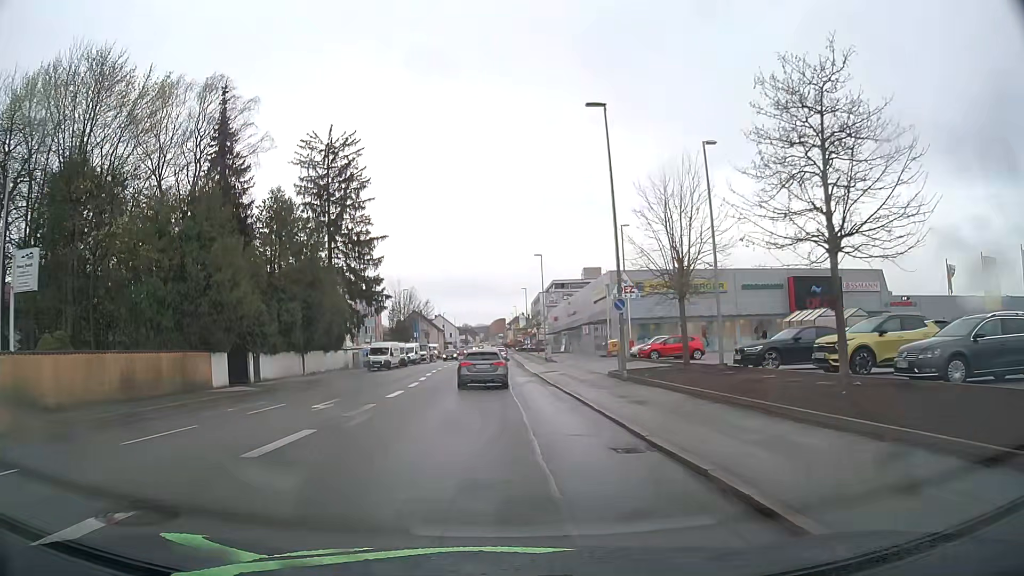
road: tertiary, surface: asphalt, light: Day
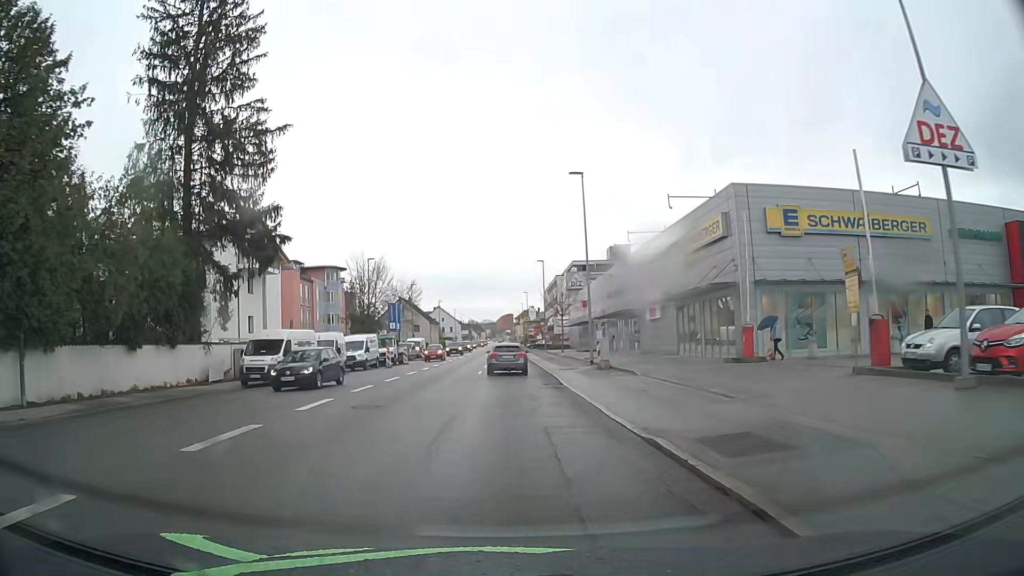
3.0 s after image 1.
(-0.1, +30.9) m; 0°
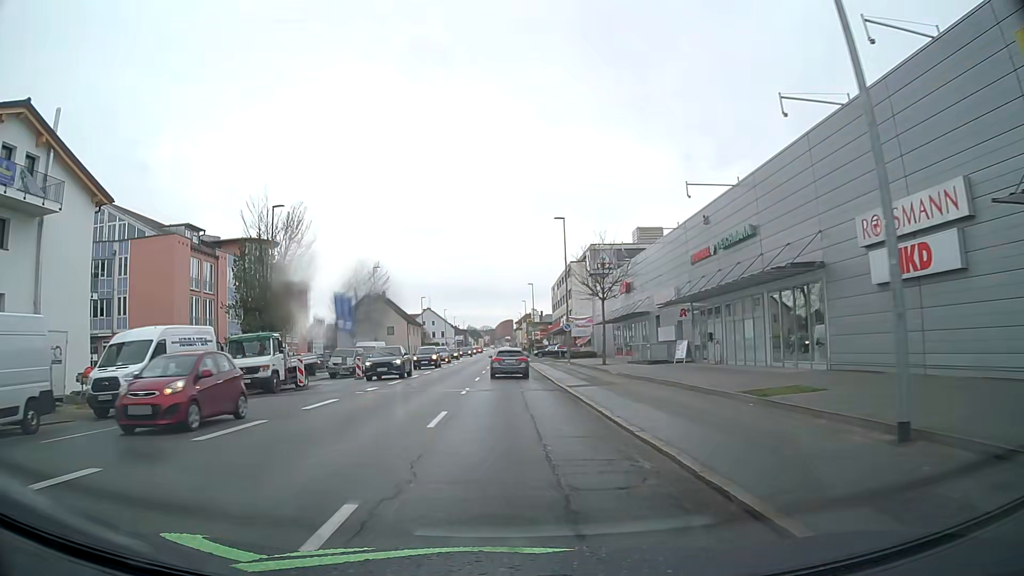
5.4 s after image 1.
(0.0, +28.8) m; 0°
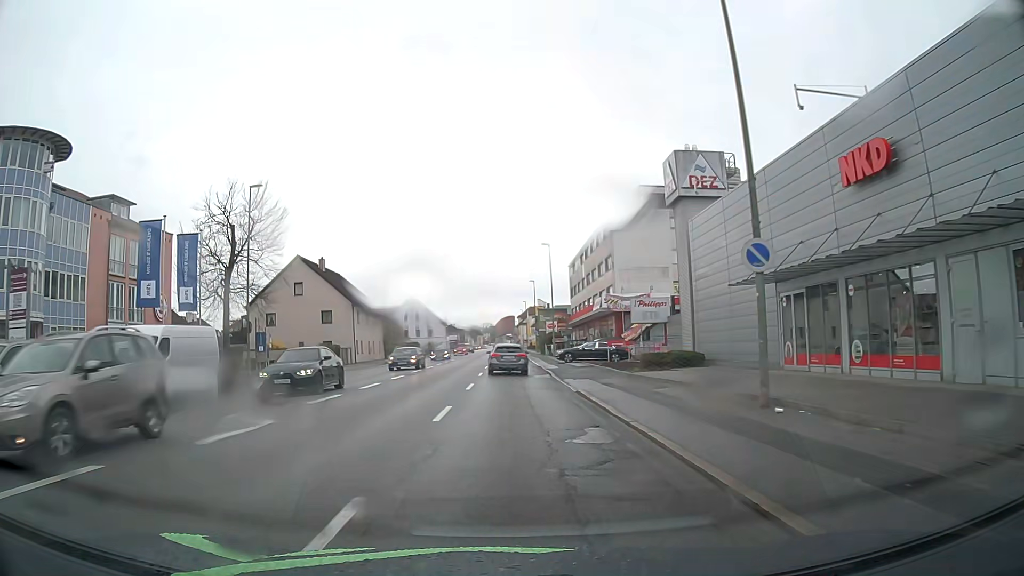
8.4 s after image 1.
(+0.2, +36.1) m; 0°
(0, +10) (0, +20) (0, +30) (0, +40) (0, +50) (0, +60) (0, +70) (0, +80) (0, +90) (0, +100) m
